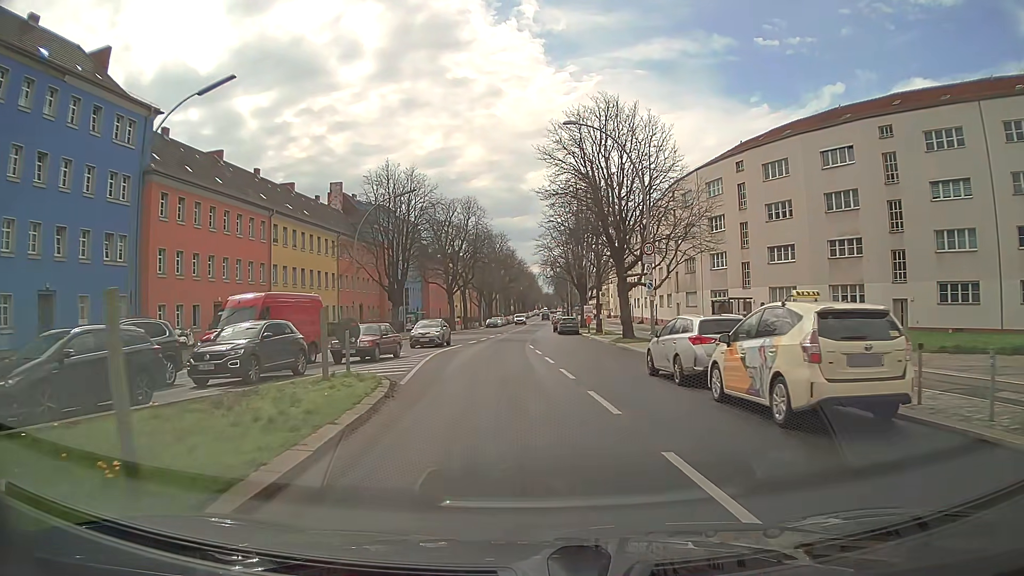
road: secondary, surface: asphalt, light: Day
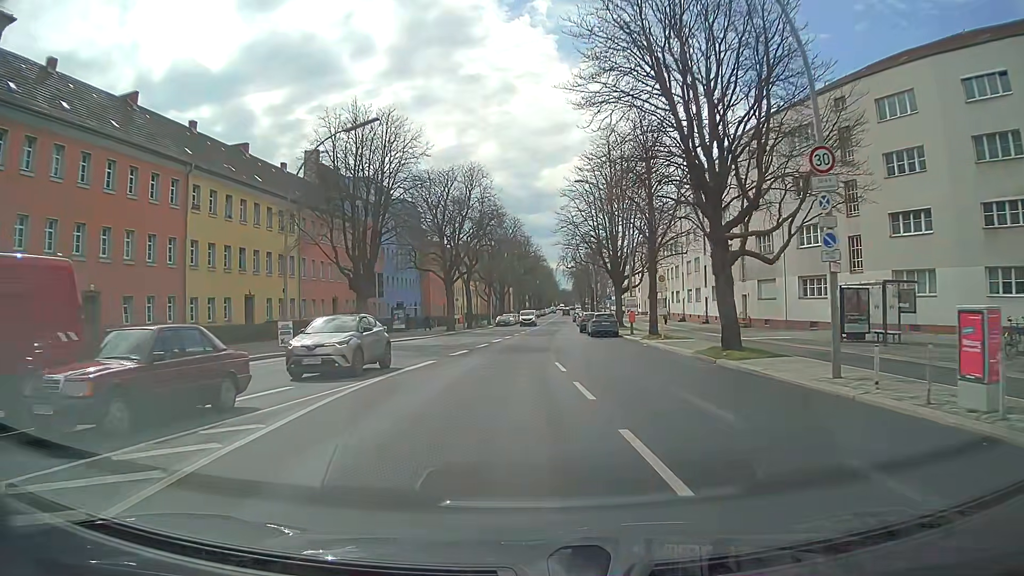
(-0.4, +17.0) m; -1°
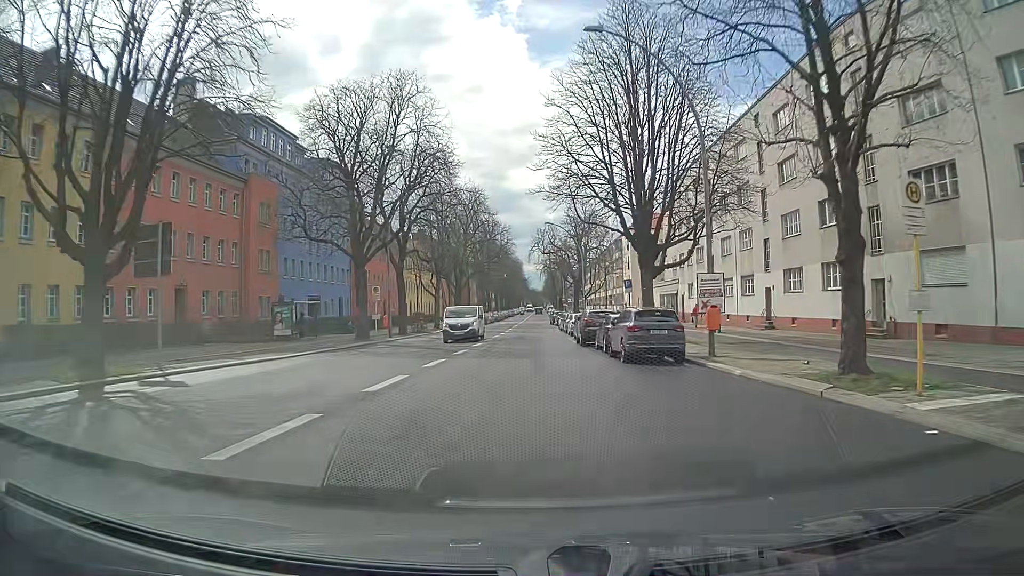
(+0.3, +24.6) m; +2°
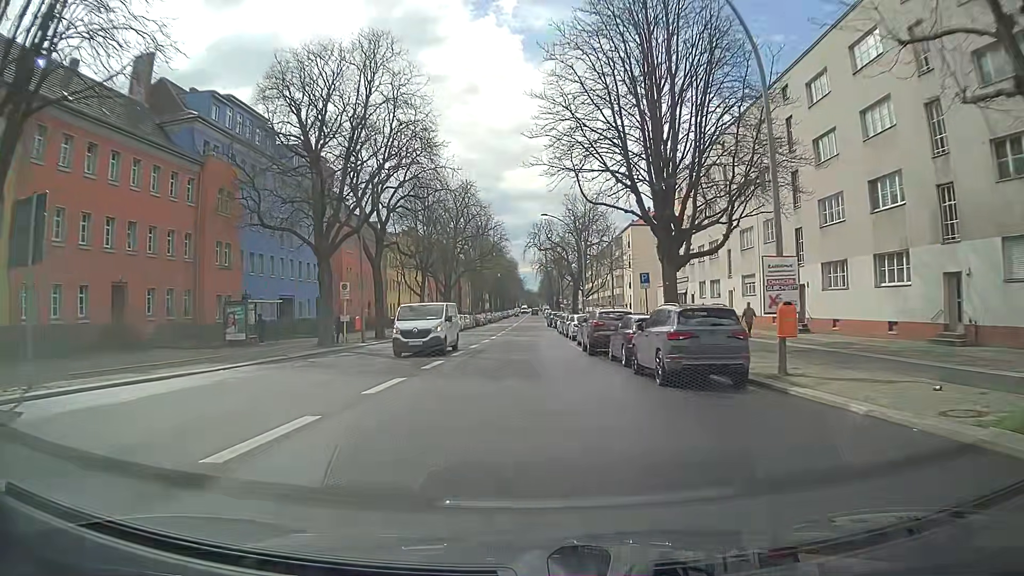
(+0.1, +6.2) m; +1°
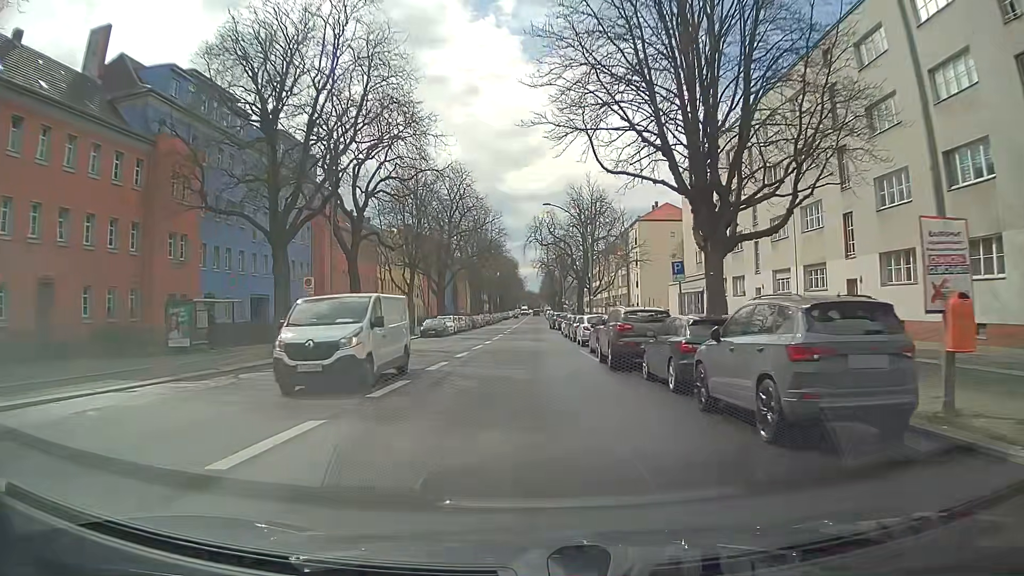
(0.0, +6.2) m; 0°
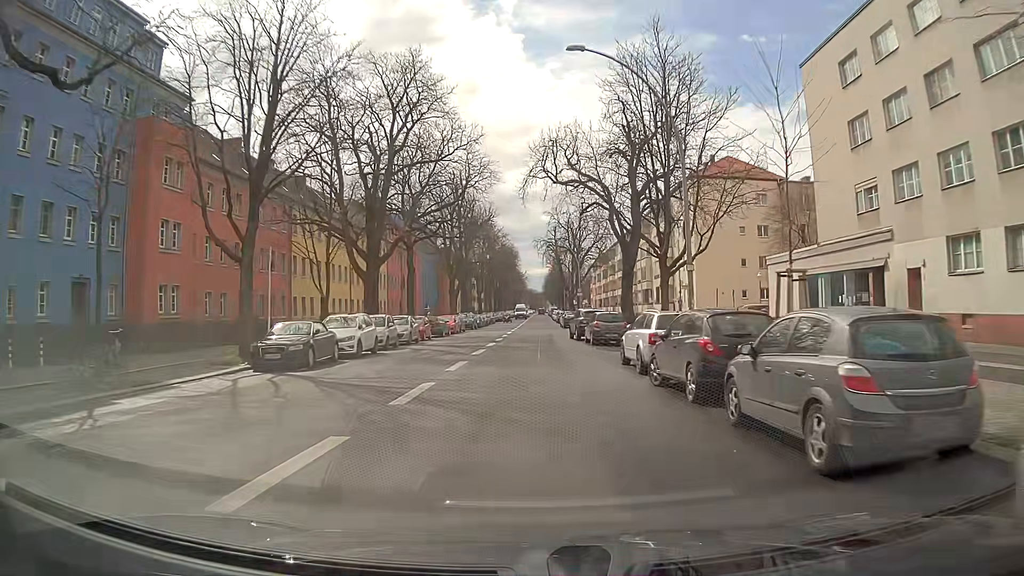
(0.0, +31.5) m; 0°
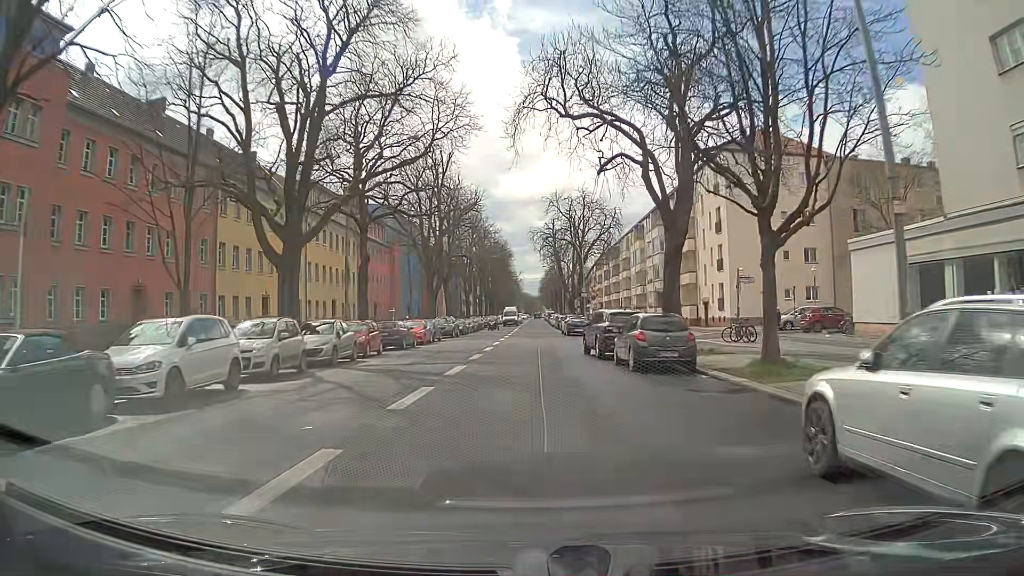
(+0.1, +12.8) m; +1°
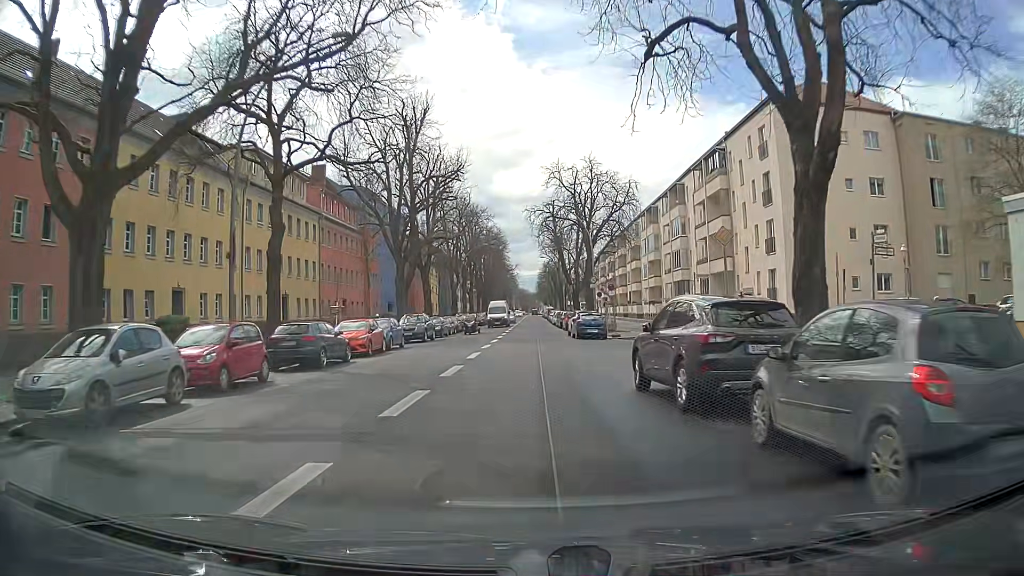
(0.0, +12.7) m; -1°
(0, +10) (0, +20) (+1, +30) (+1, +40) (+1, +50) (+1, +60) (+1, +70) (+1, +80) (+1, +90) (+2, +100) m
